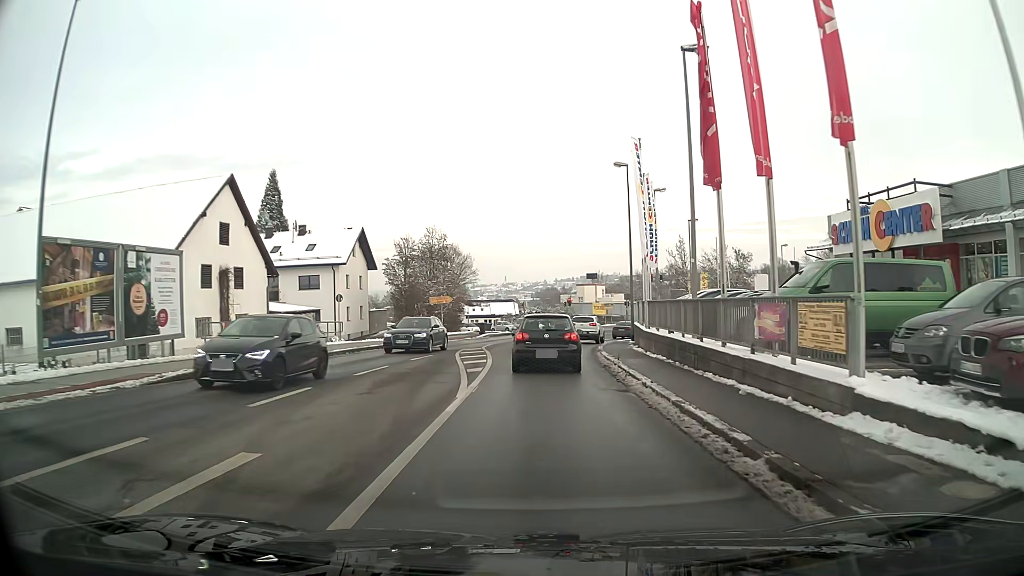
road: tertiary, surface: asphalt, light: Day
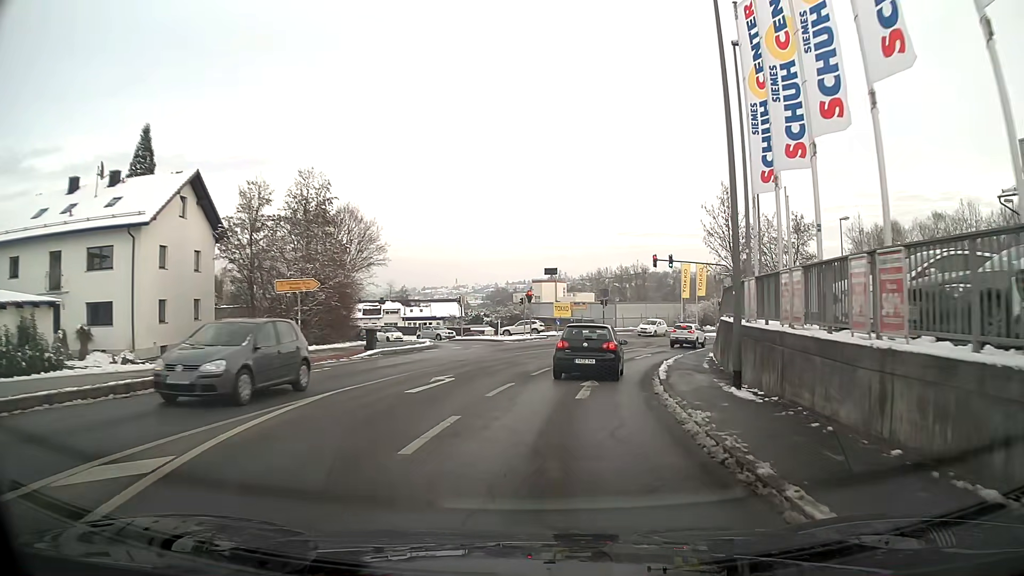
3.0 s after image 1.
(+0.6, +25.3) m; +5°
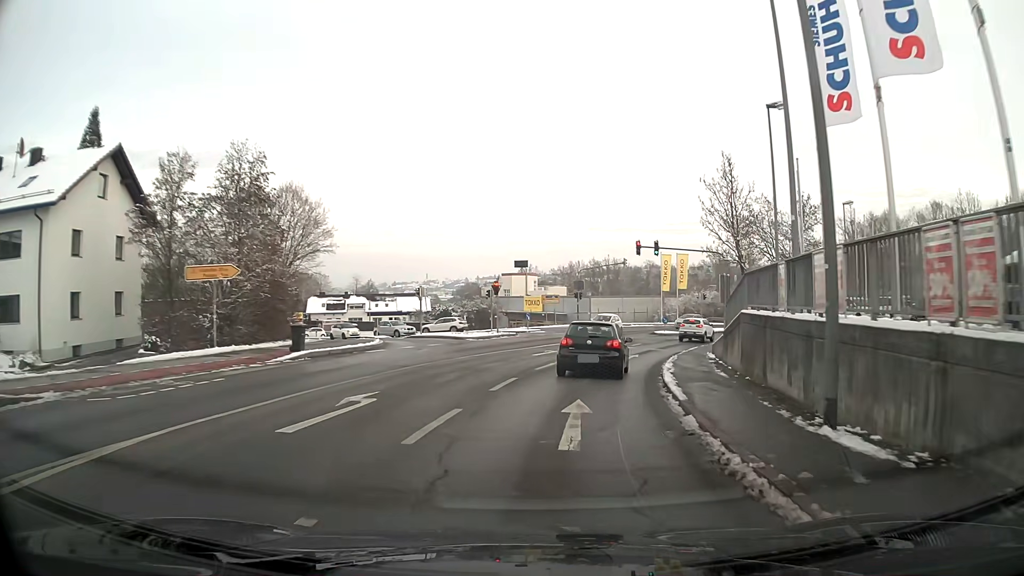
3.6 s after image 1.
(+0.1, +5.5) m; +3°
(0, +10) (+2, +20) (+4, +30) (+7, +39) (+11, +48) (+16, +57) (+22, +65) (+29, +73) (+36, +80) (+44, +86) m
